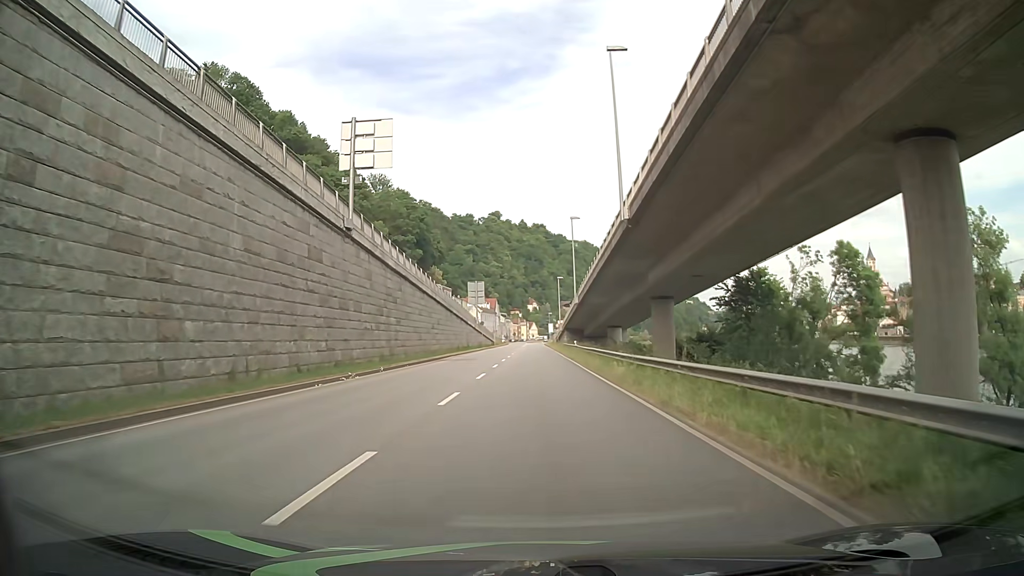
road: primary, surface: asphalt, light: Day
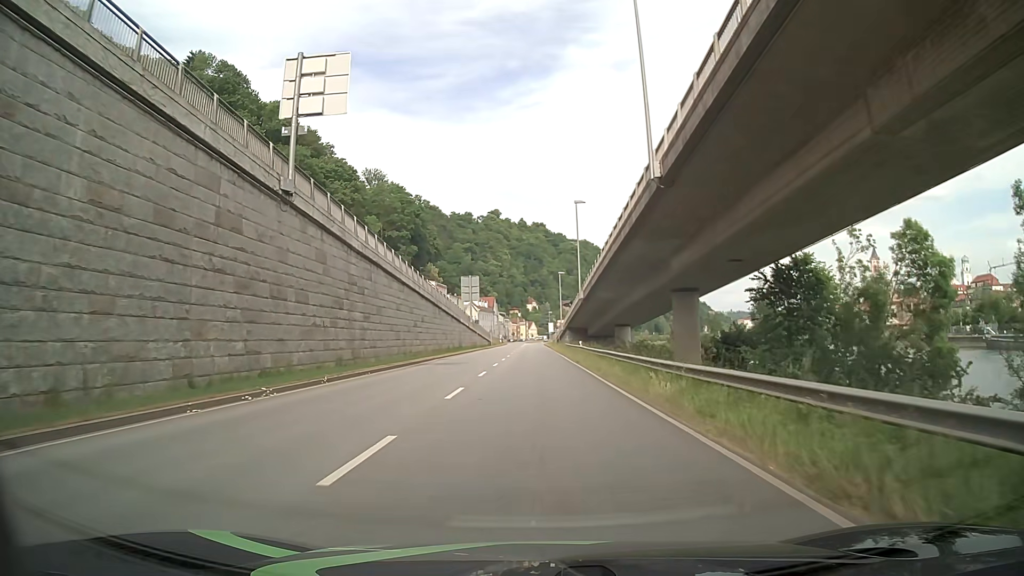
(0.0, +7.6) m; 0°
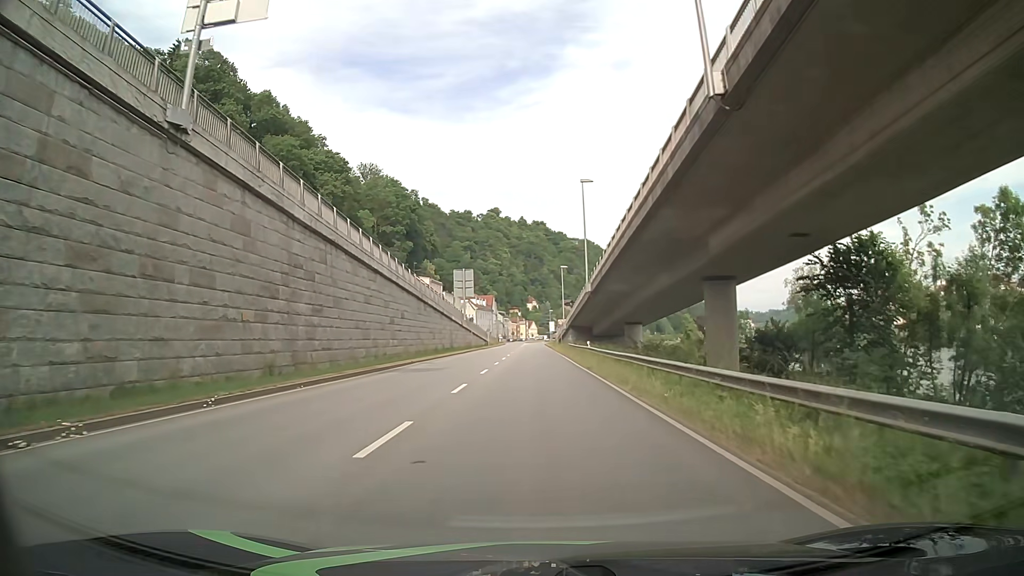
(0.0, +7.6) m; 0°
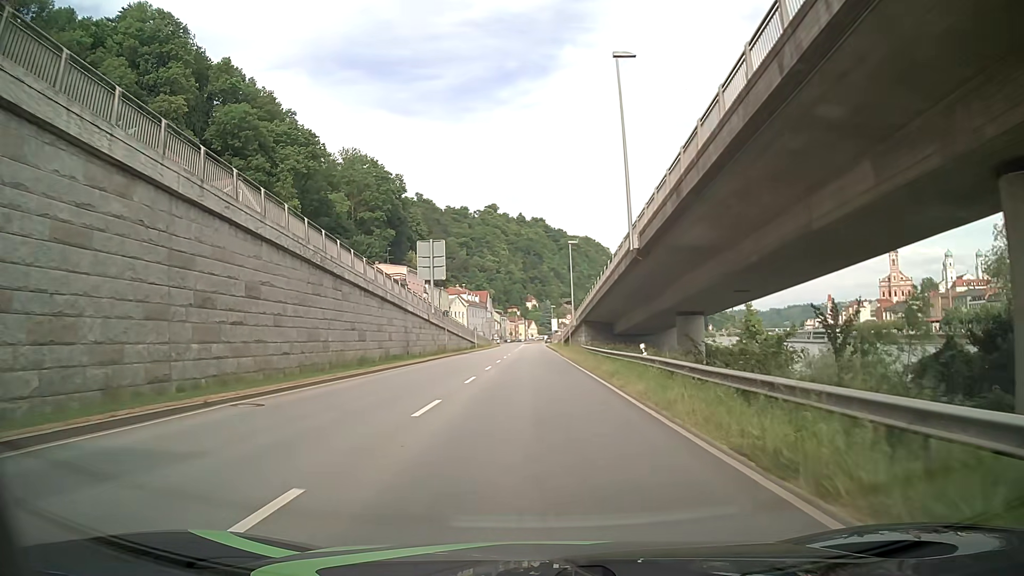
(+0.2, +22.8) m; 0°
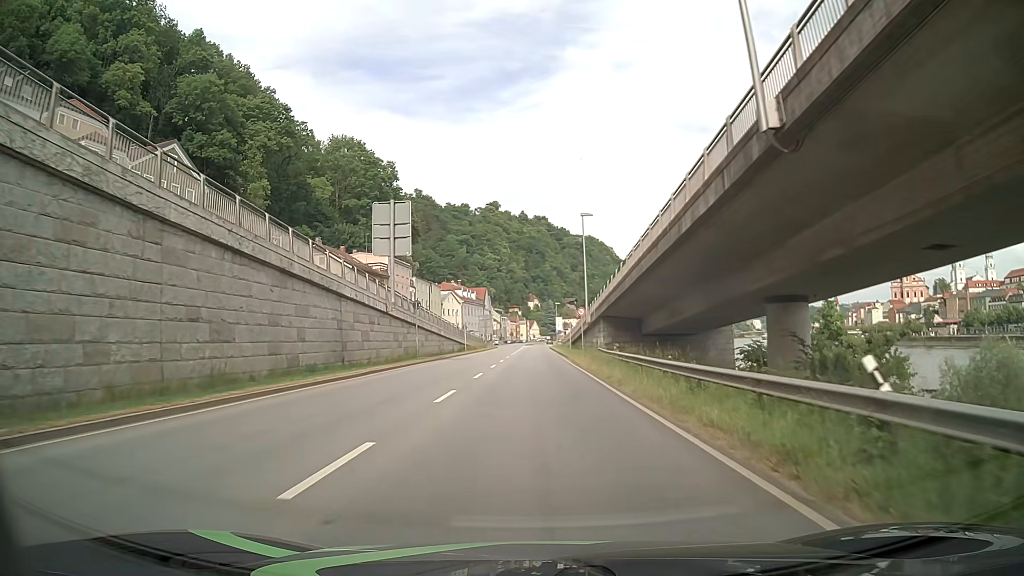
(0.0, +15.2) m; 0°
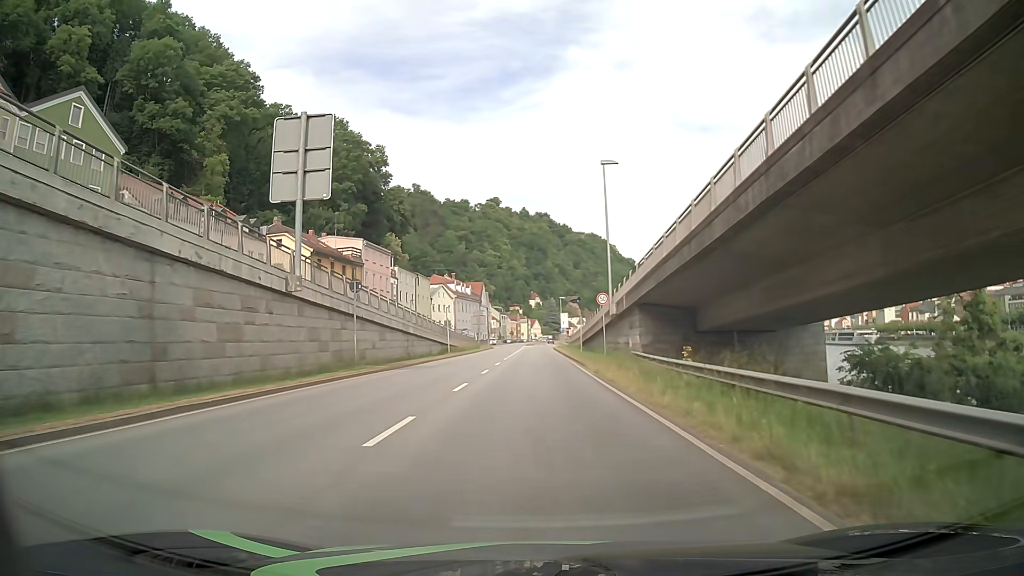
(0.0, +15.2) m; 0°
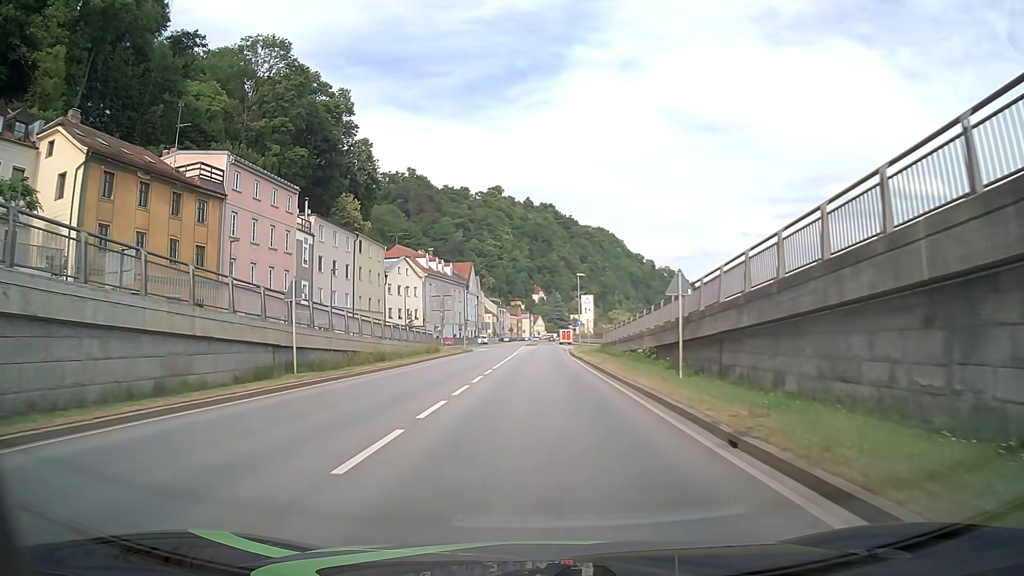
(0.0, +38.0) m; 0°
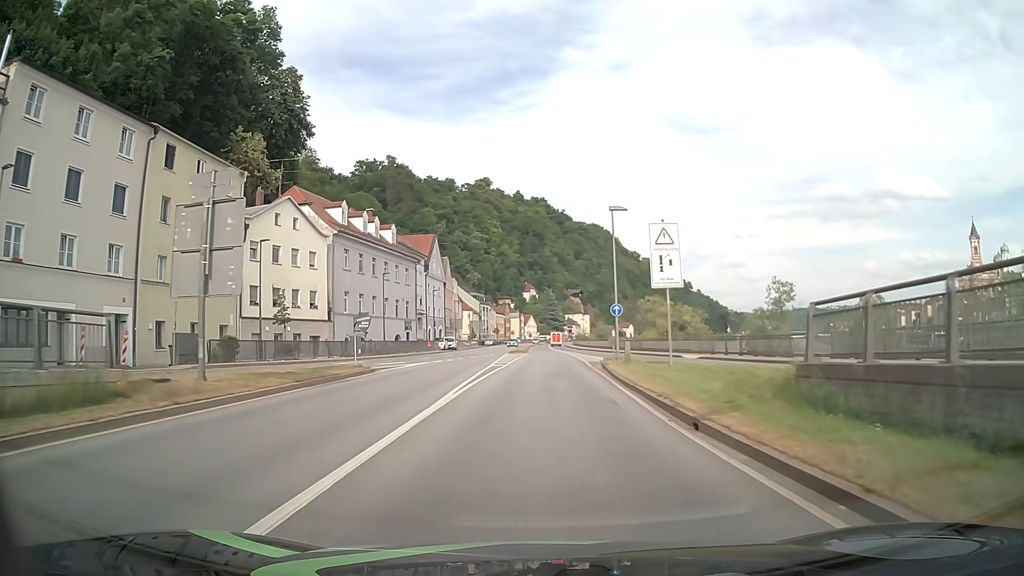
(+0.1, +38.0) m; +1°
